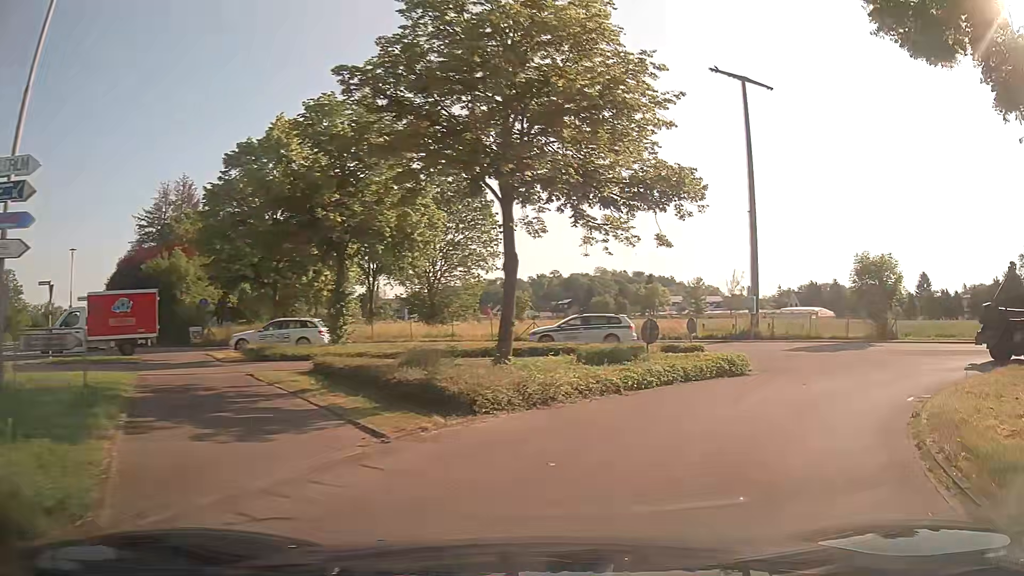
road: unclassified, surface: asphalt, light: Day
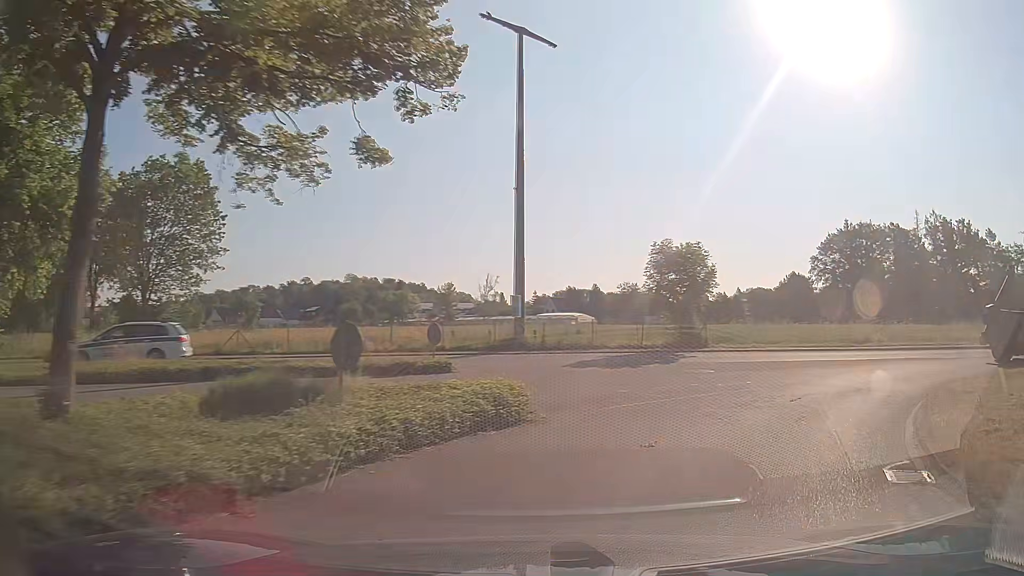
(+1.2, +7.4) m; +21°
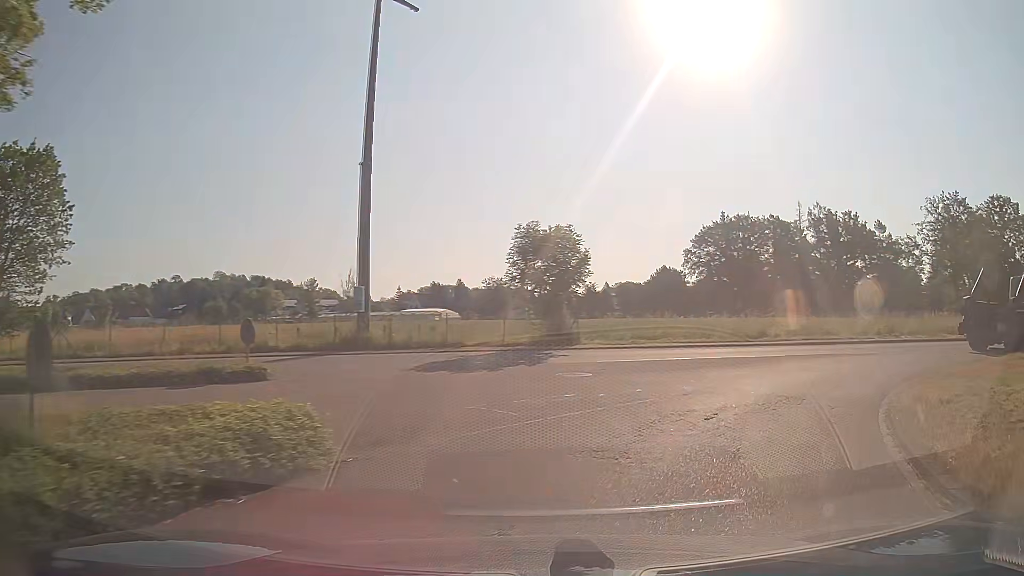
(+0.3, +3.5) m; +10°
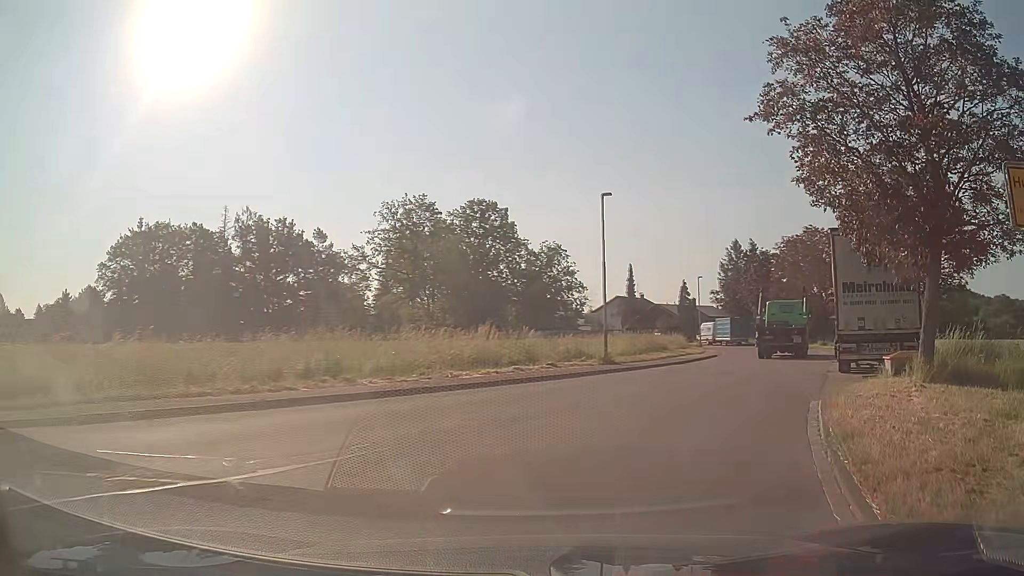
(+7.8, +16.2) m; +49°
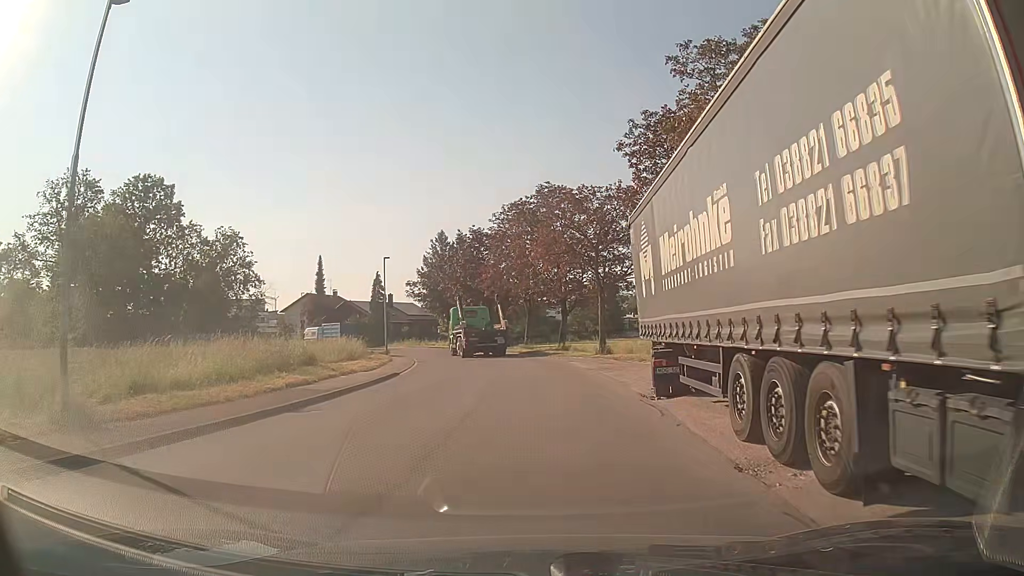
(+4.6, +16.1) m; +25°
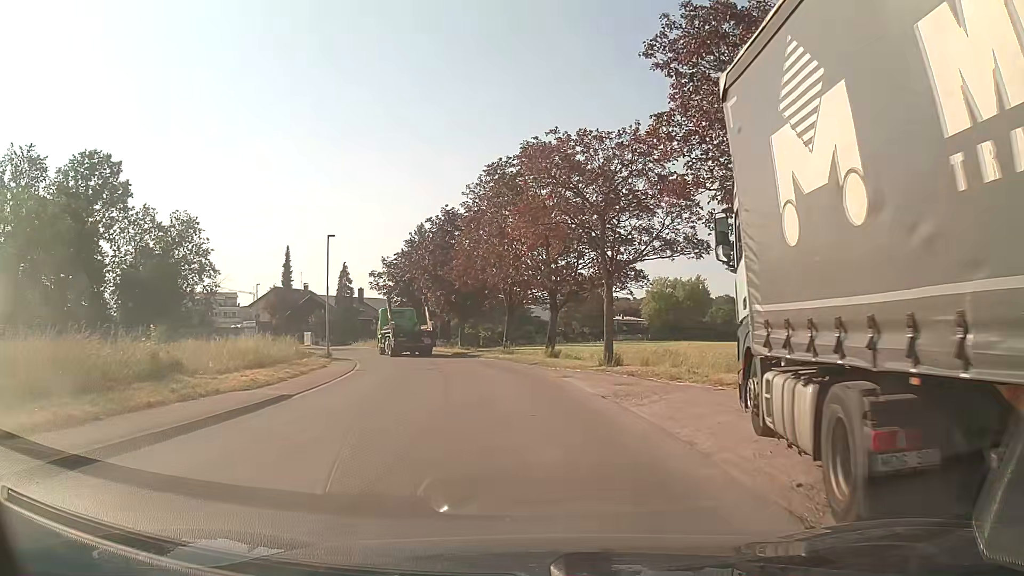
(+0.1, +9.4) m; +1°
